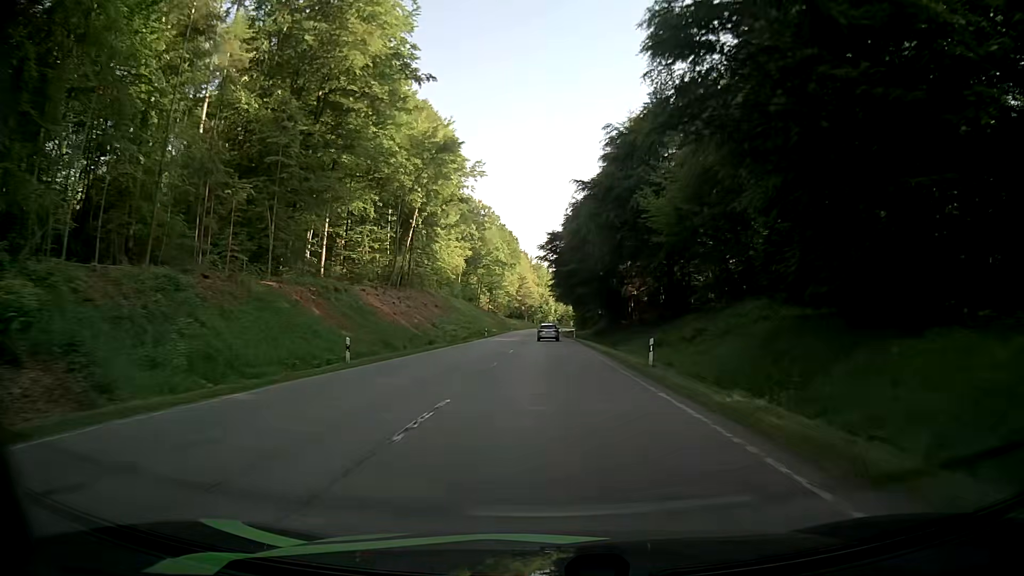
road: secondary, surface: asphalt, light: Day
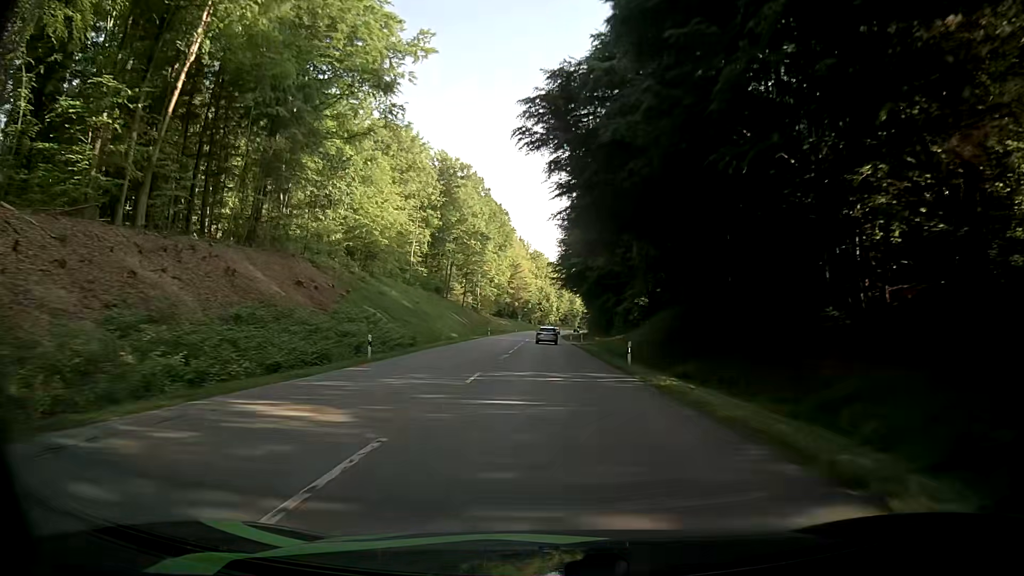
(-0.3, +52.5) m; 0°
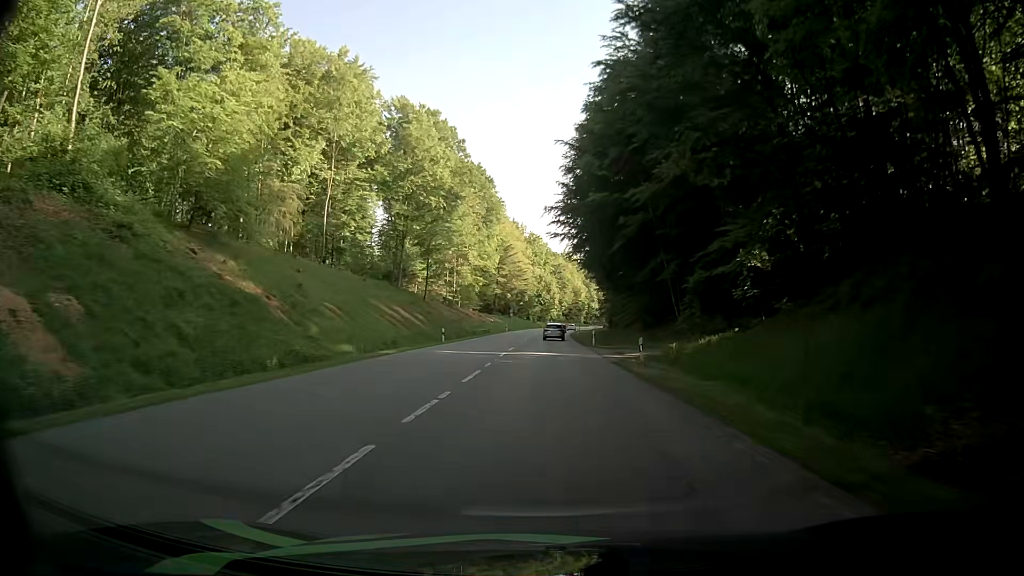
(-0.1, +37.5) m; -1°
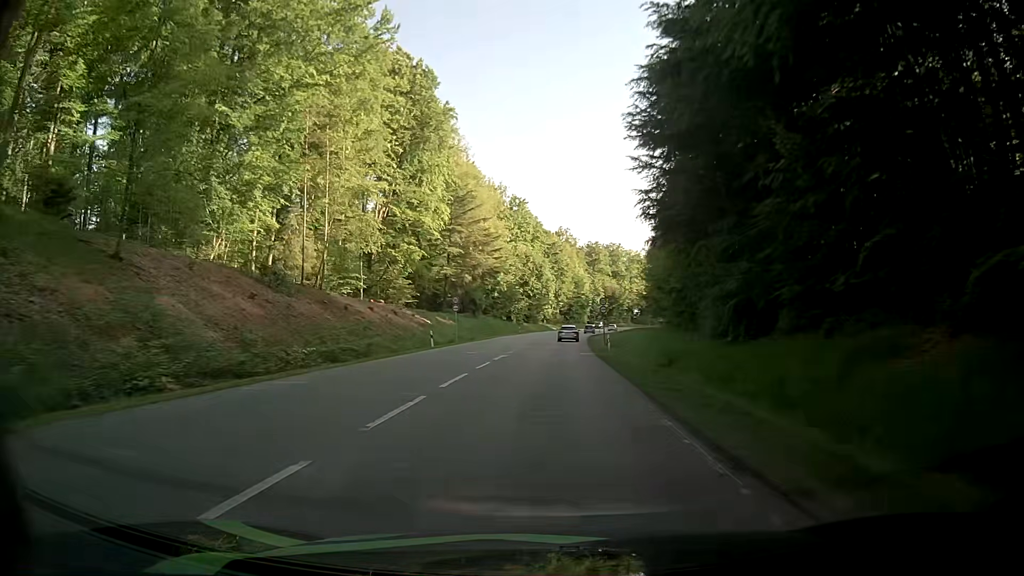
(+1.0, +60.7) m; +1°
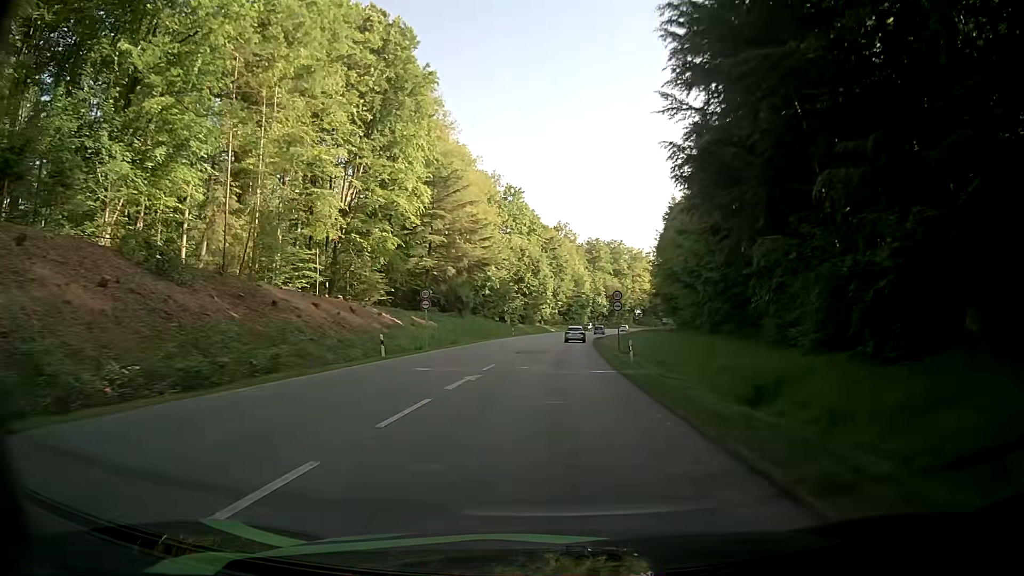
(0.0, +12.0) m; 0°
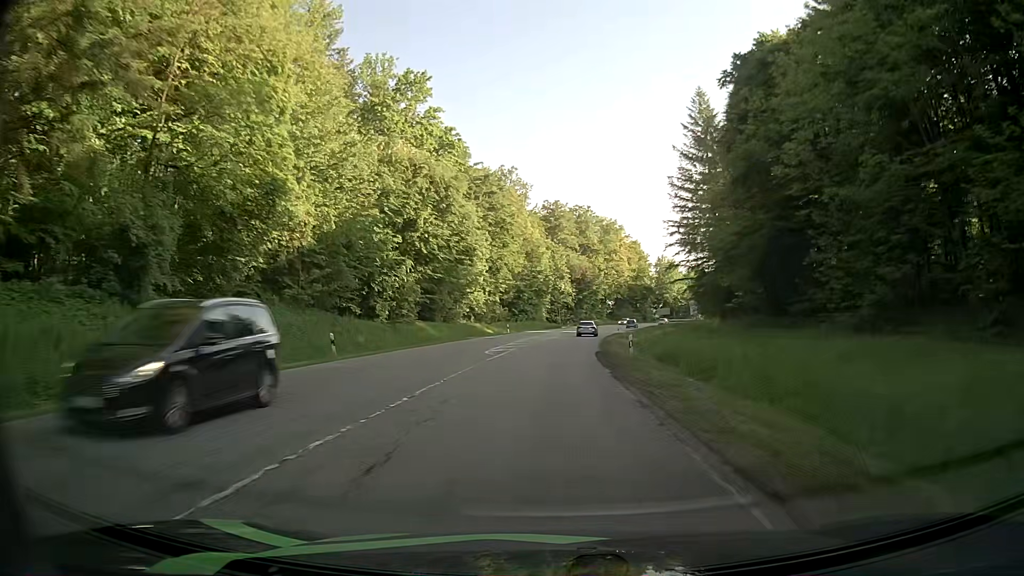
(+2.3, +58.2) m; +4°
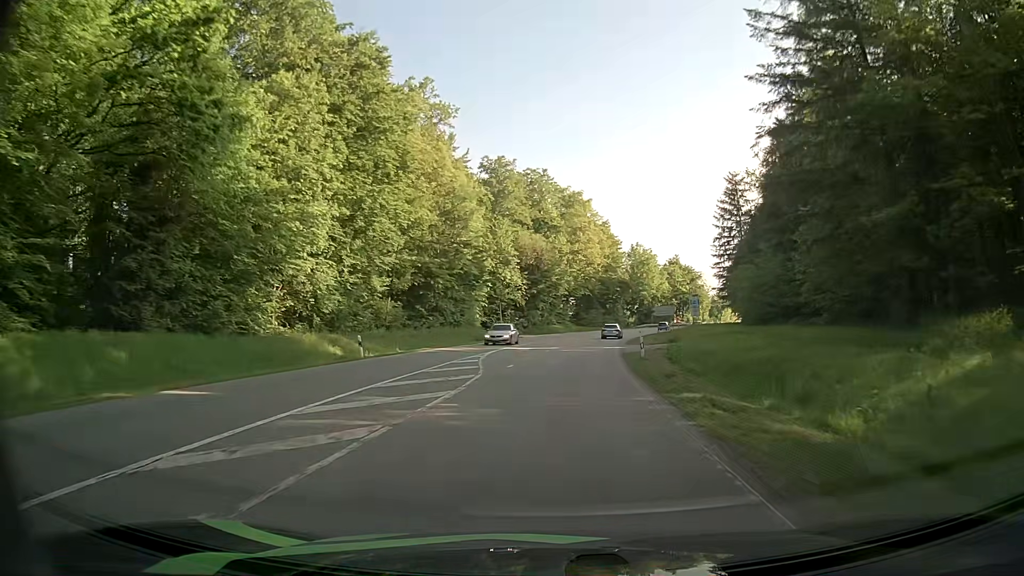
(+1.5, +44.3) m; +5°
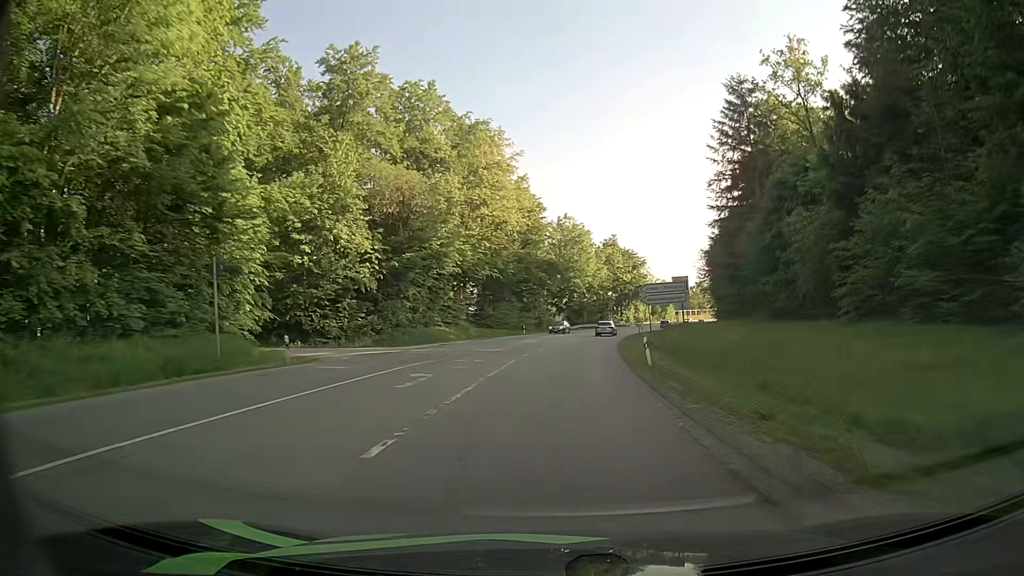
(+2.2, +44.5) m; +7°
(0, +10) (0, +20) (+1, +30) (+2, +40) (+3, +50) (+4, +60) (+6, +70) (+8, +79) (+11, +89) (+13, +99) m
